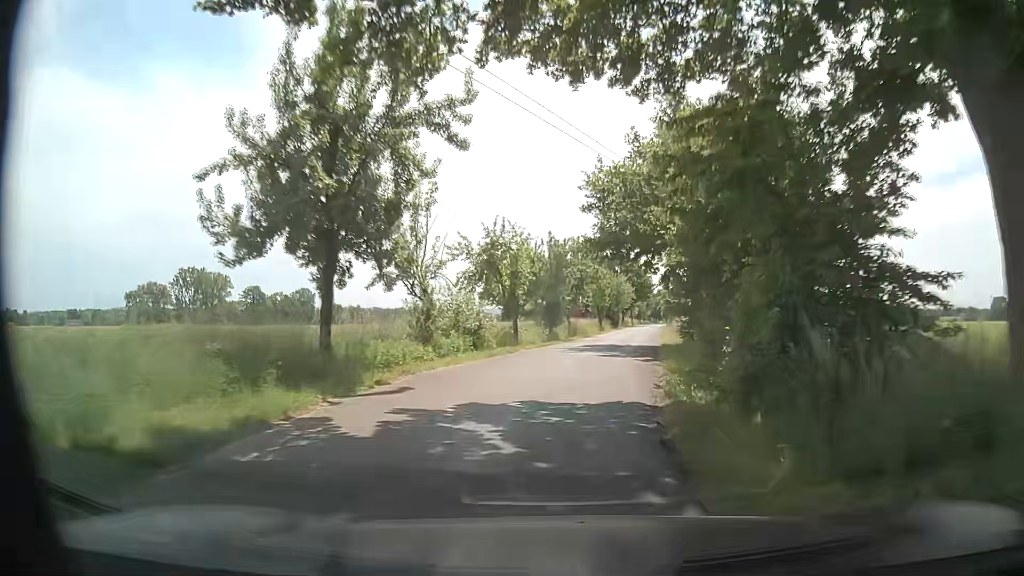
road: unclassified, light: Day
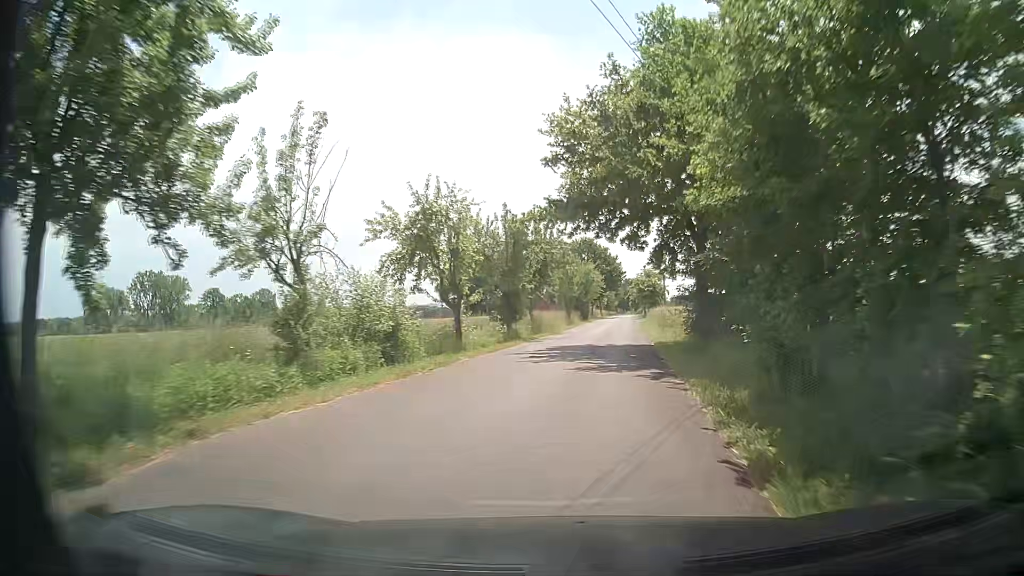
(+0.4, +8.6) m; +5°
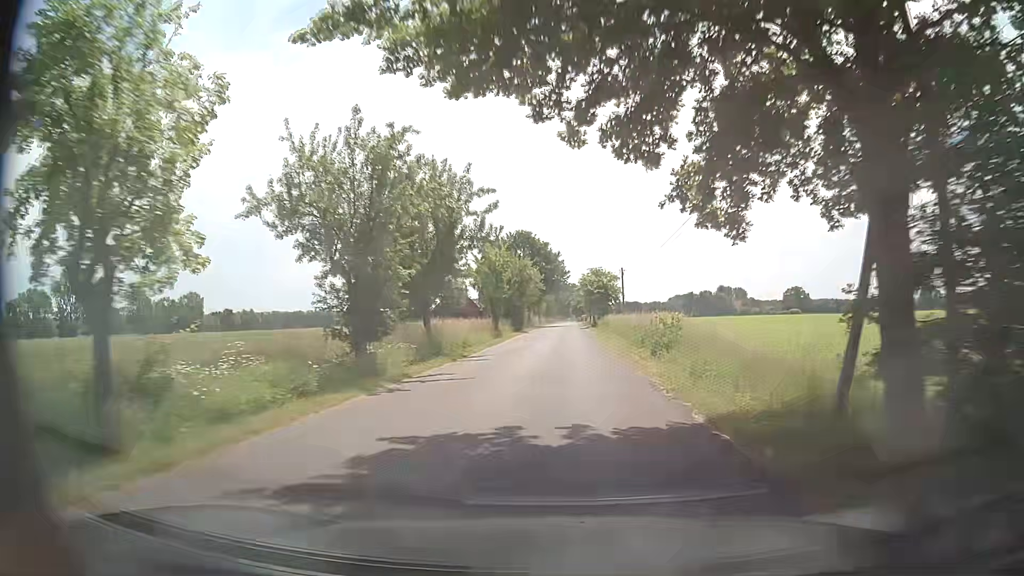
(+0.8, +17.5) m; +5°
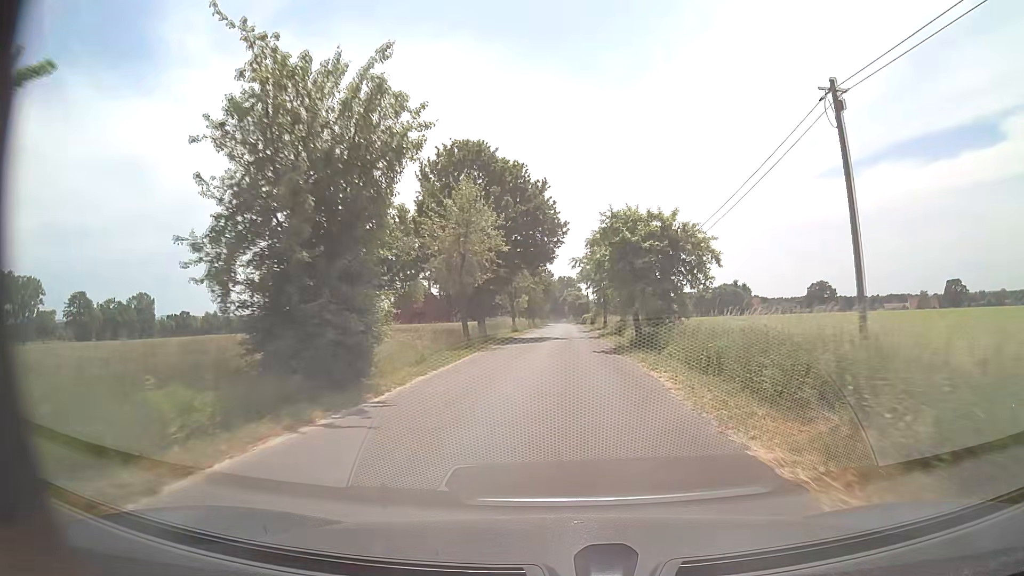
(+0.4, +46.9) m; 0°
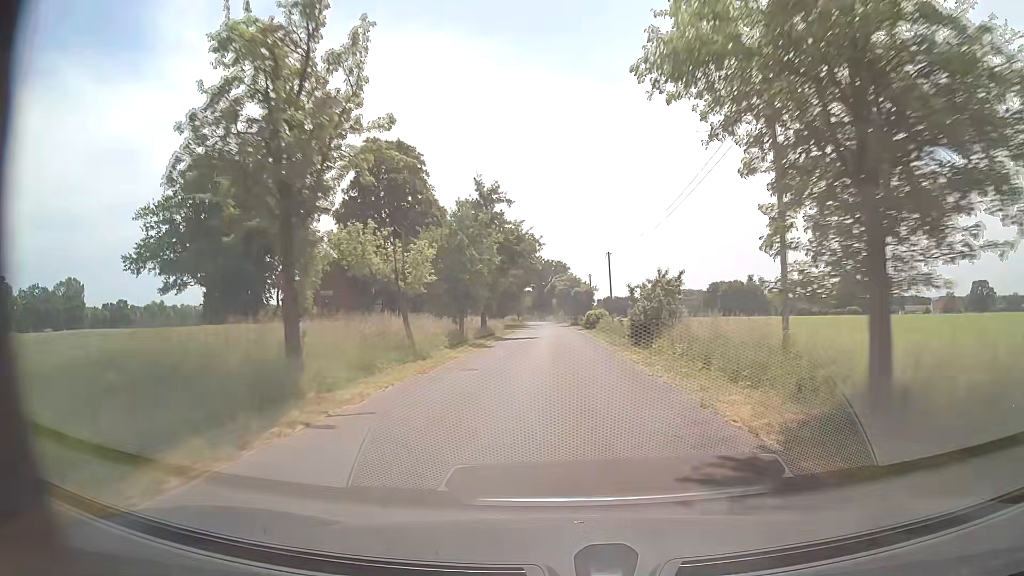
(+0.6, +51.2) m; +1°
(0, +10) (0, +20) (0, +30) (+1, +40) (+1, +50) (+1, +60) (0, +70) (0, +80) (0, +90) (0, +100) m
